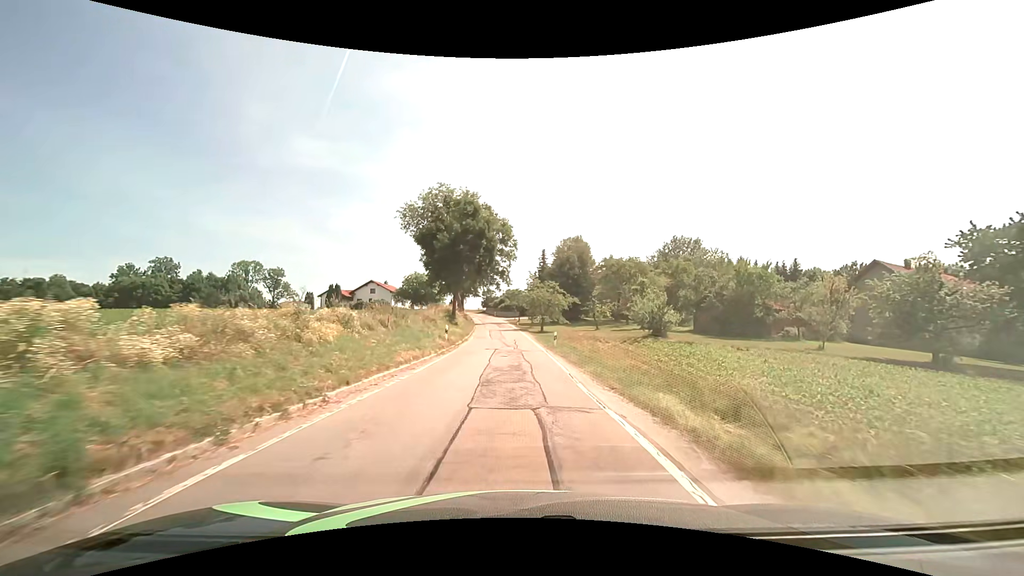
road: unclassified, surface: asphalt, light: Day
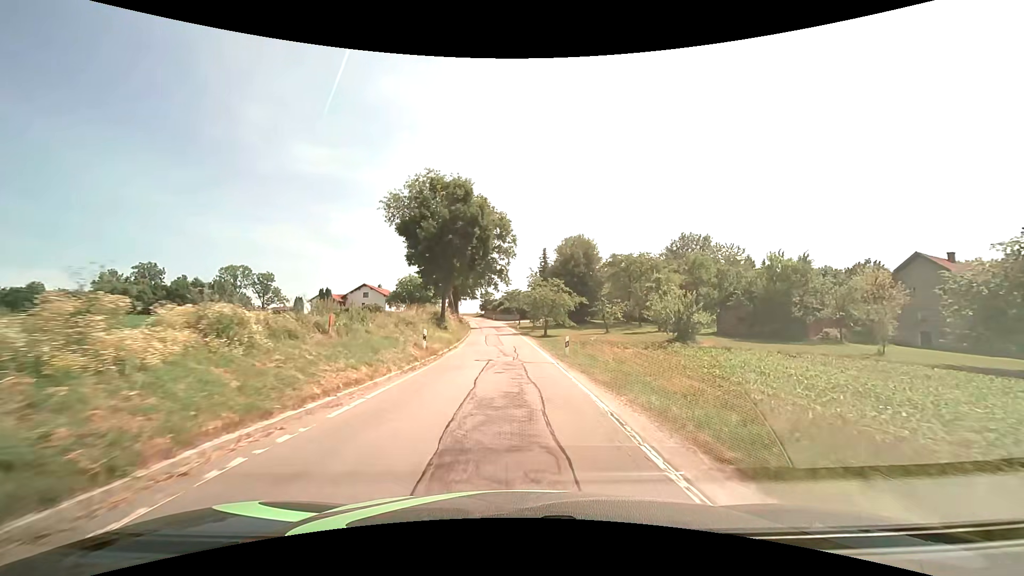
(0.0, +6.4) m; 0°
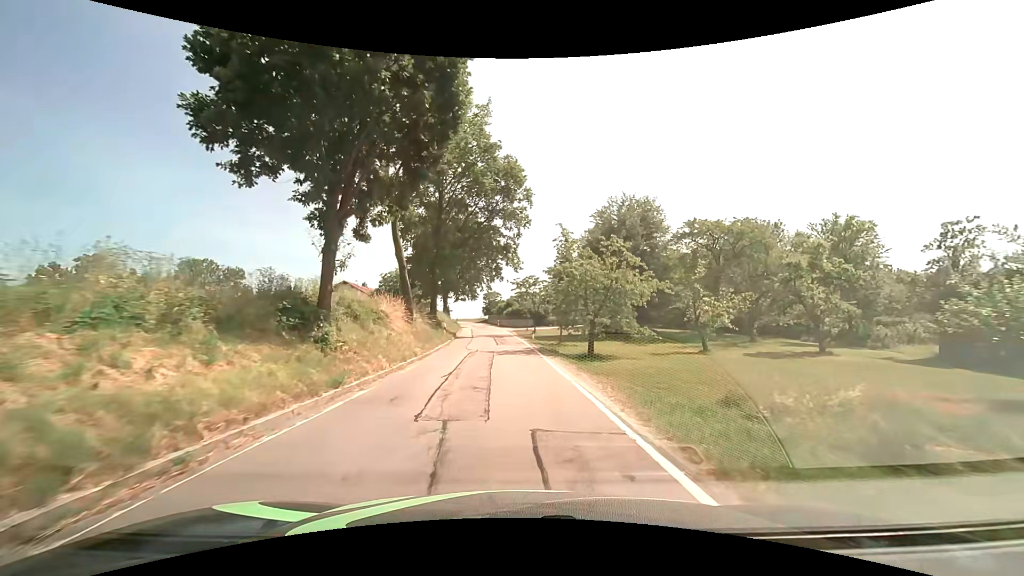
(-0.3, +24.5) m; -1°
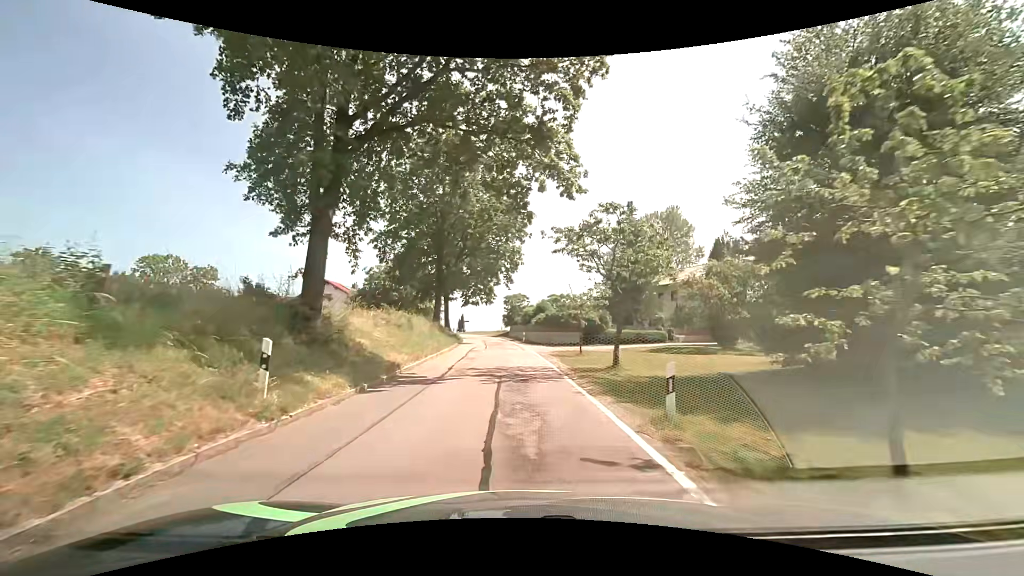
(-0.8, +26.9) m; -4°
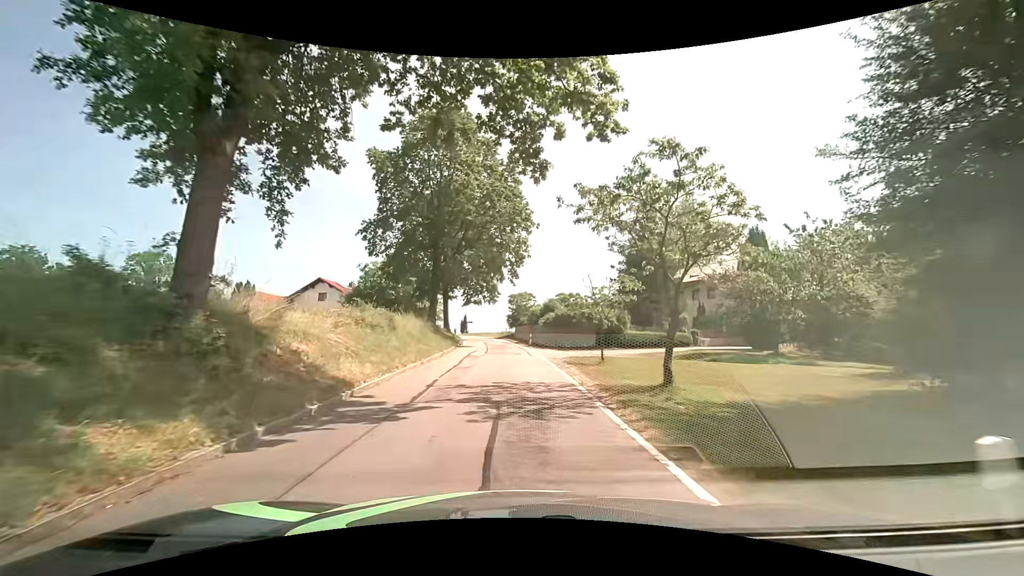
(0.0, +4.9) m; -1°
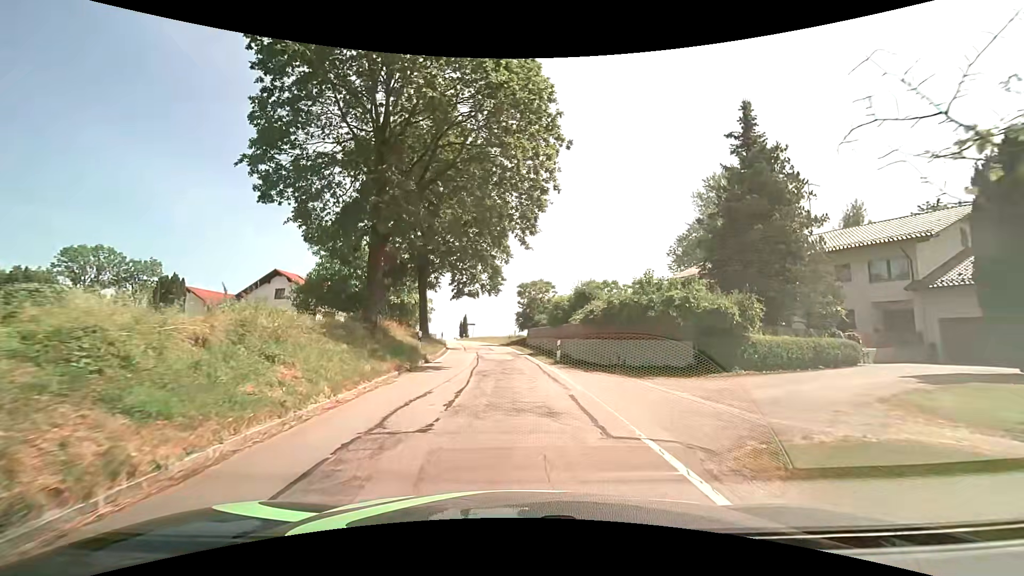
(0.0, +18.2) m; -1°
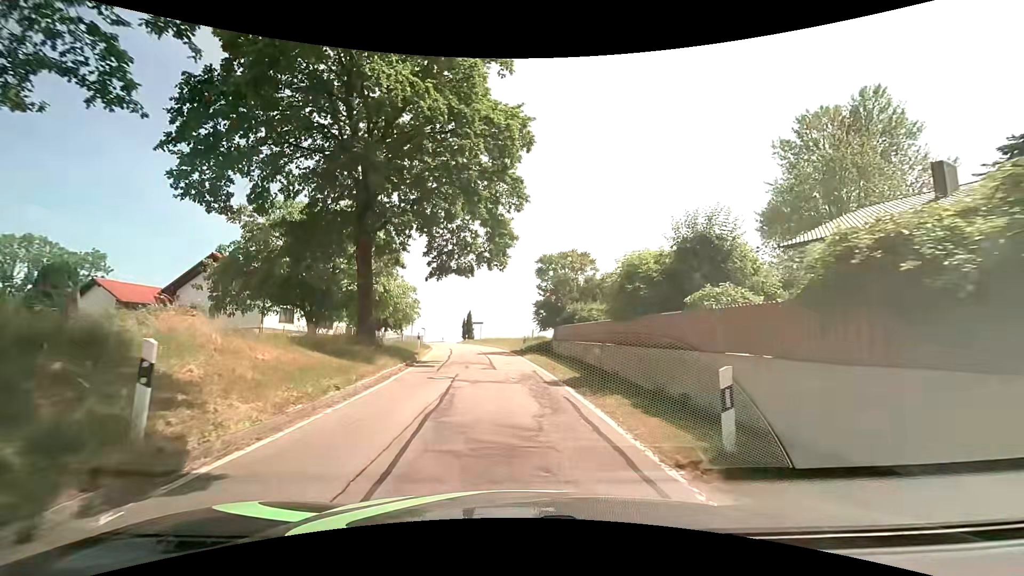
(-0.2, +16.4) m; -1°
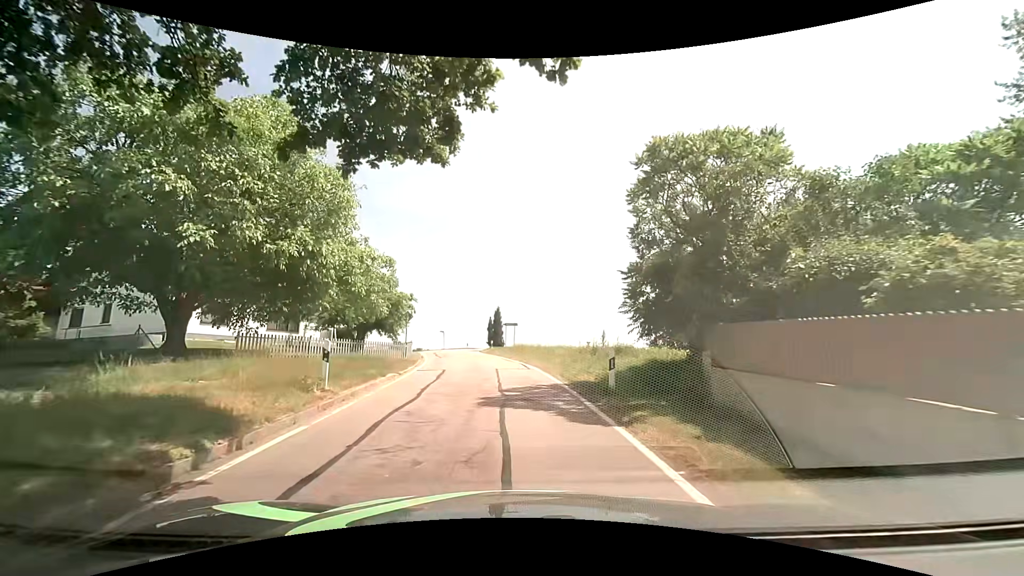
(-0.8, +17.9) m; -5°
(0, +10) (-1, +20) (-2, +30) (-3, +40) (-5, +50) (-5, +60) (-2, +69) (+1, +78) (+5, +88) (+8, +97) m
